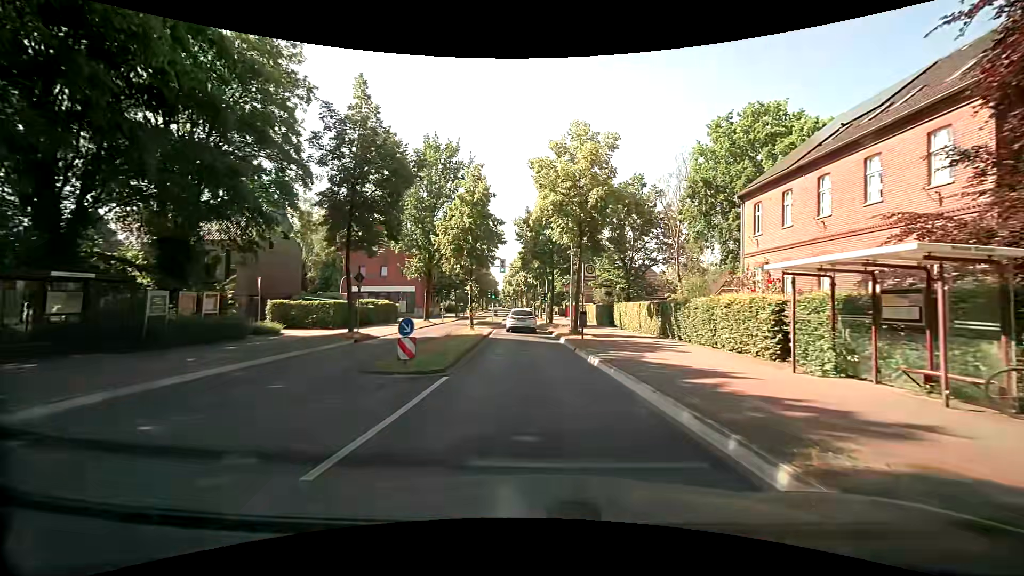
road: tertiary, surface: asphalt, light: Day
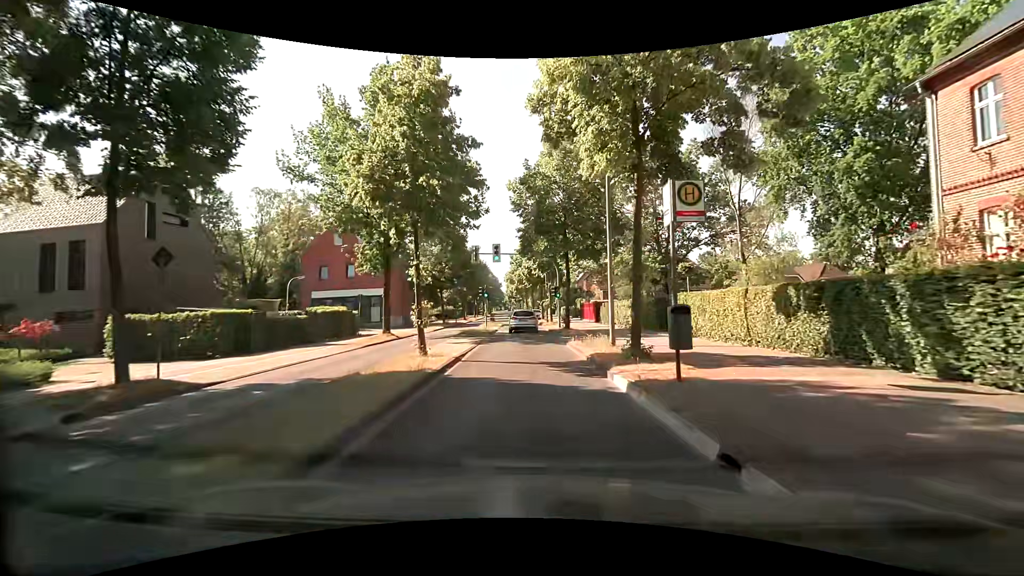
(-0.2, +13.8) m; -2°
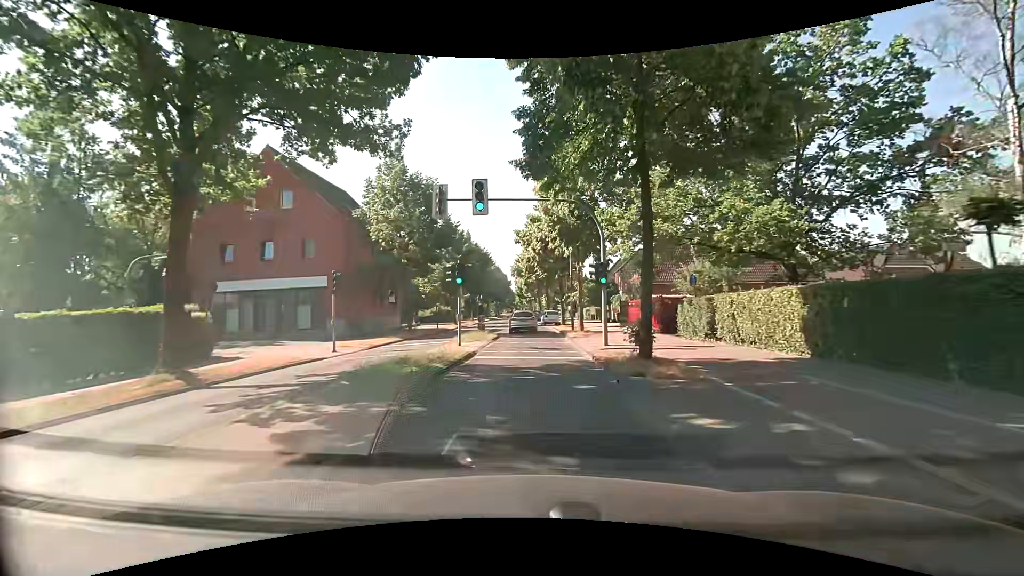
(-0.1, +18.9) m; -1°
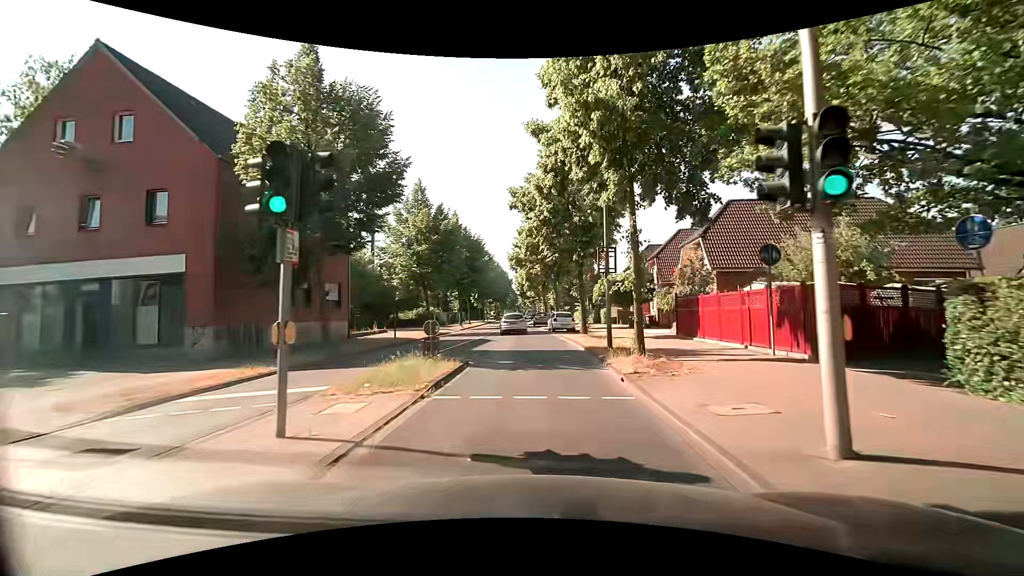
(0.0, +14.0) m; -1°
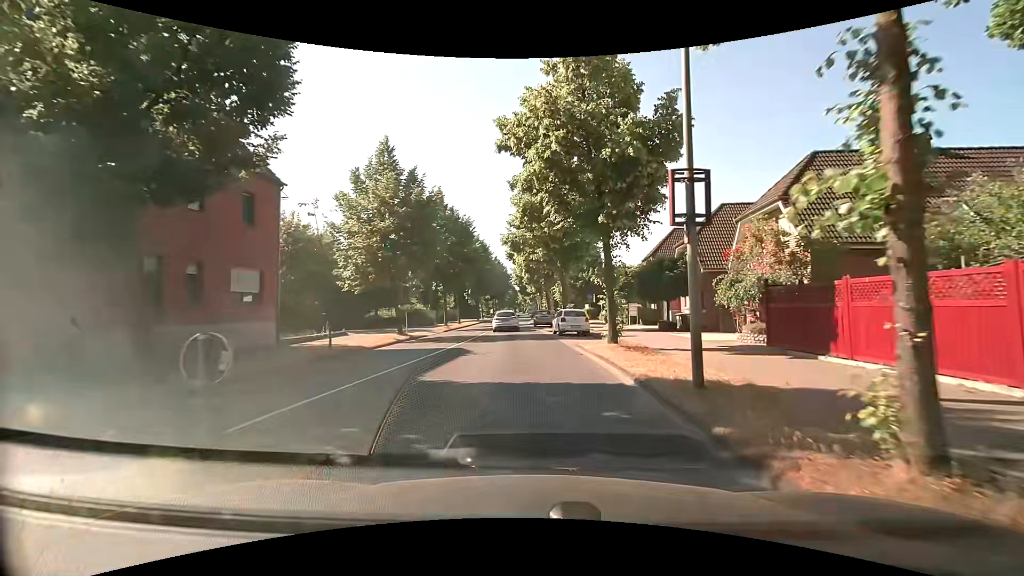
(+0.2, +9.2) m; +1°
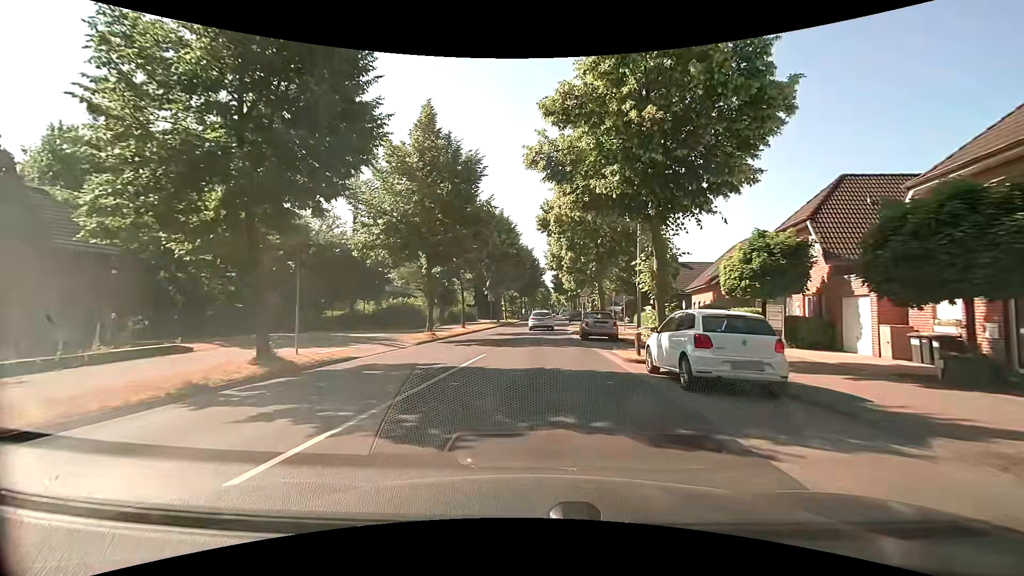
(-0.6, +18.2) m; -4°
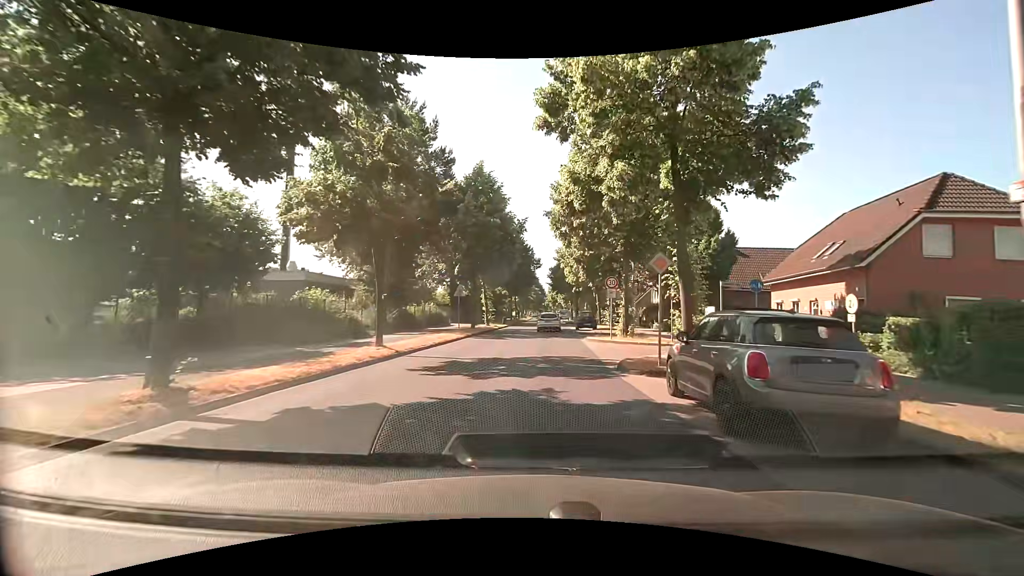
(-0.1, +18.2) m; 0°
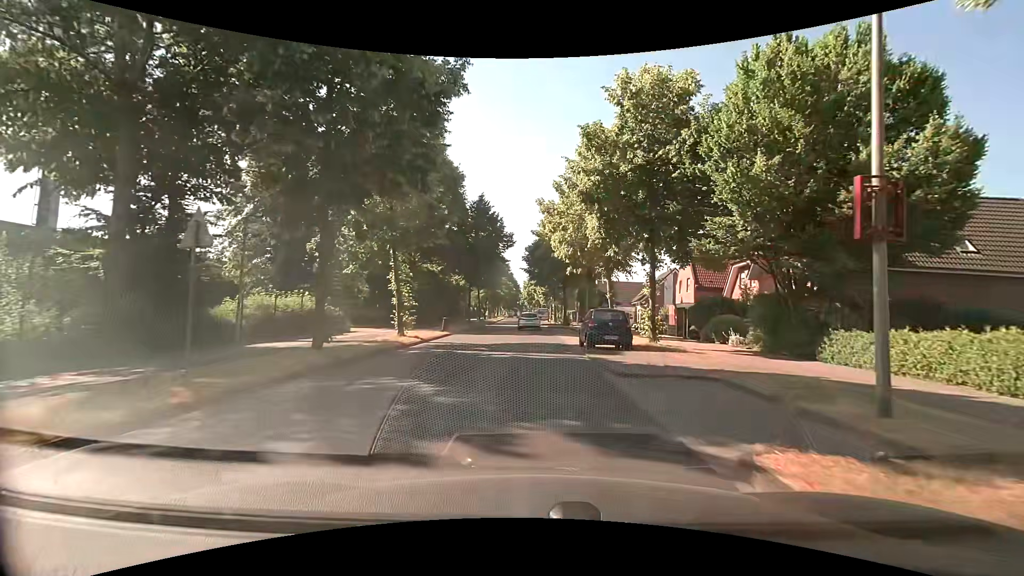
(+1.1, +23.1) m; +4°
(0, +10) (0, +20) (0, +30) (0, +40) (-1, +50) (-1, +60) (-1, +70) (-1, +80) (-2, +90) (-2, +100) m
